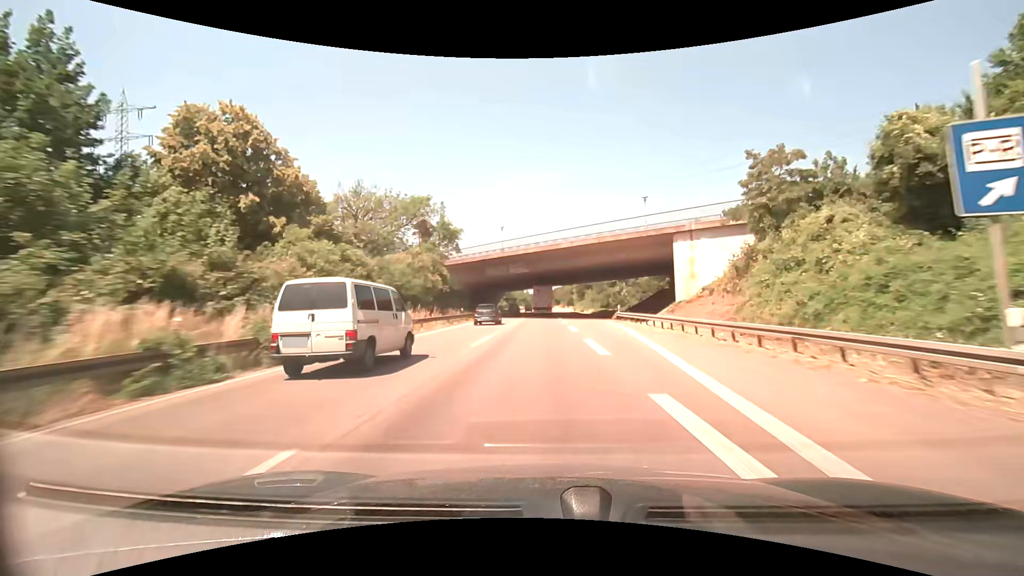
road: trunk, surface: asphalt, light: Day
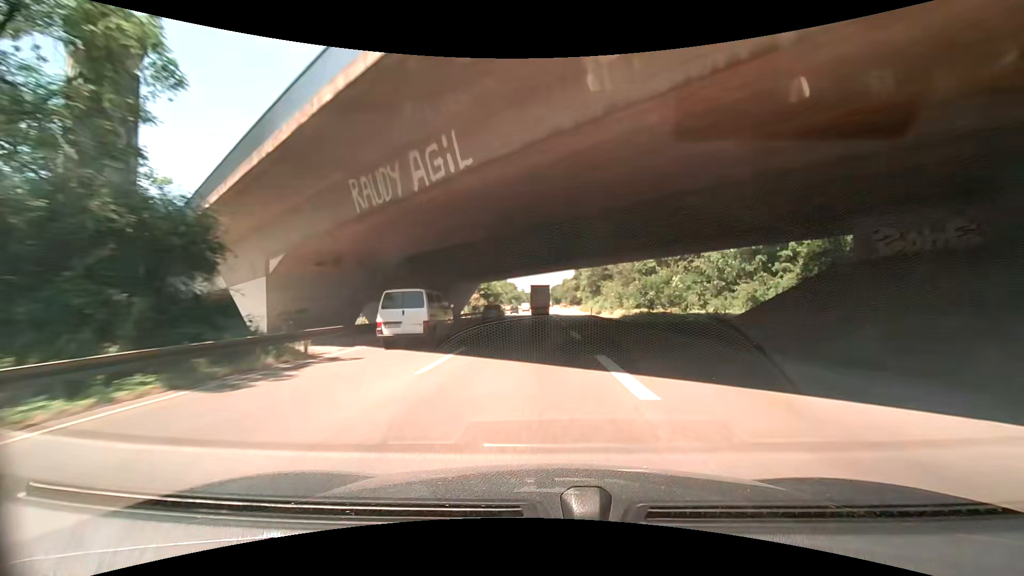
(-0.2, +42.5) m; 0°
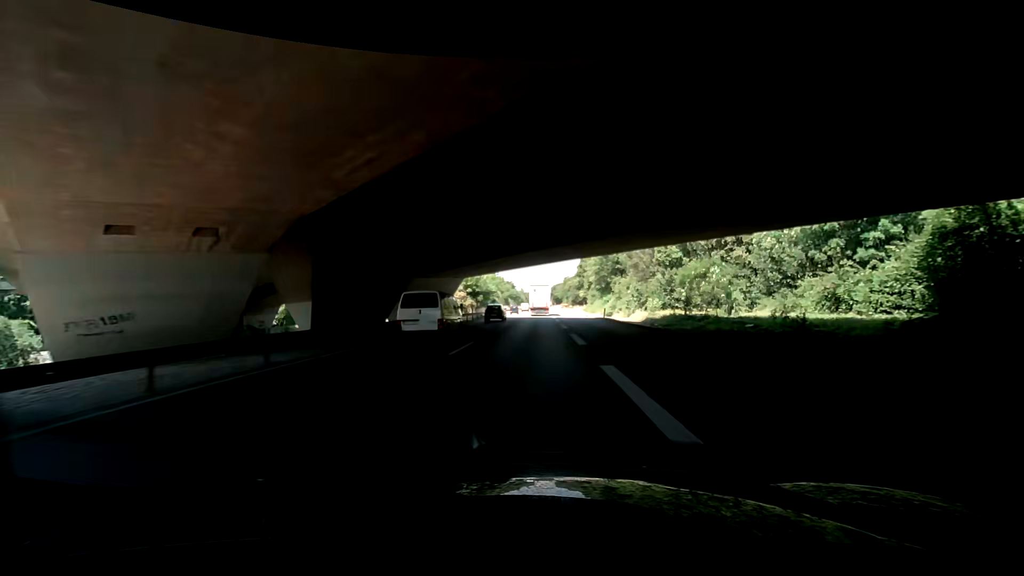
(-0.1, +14.2) m; -1°
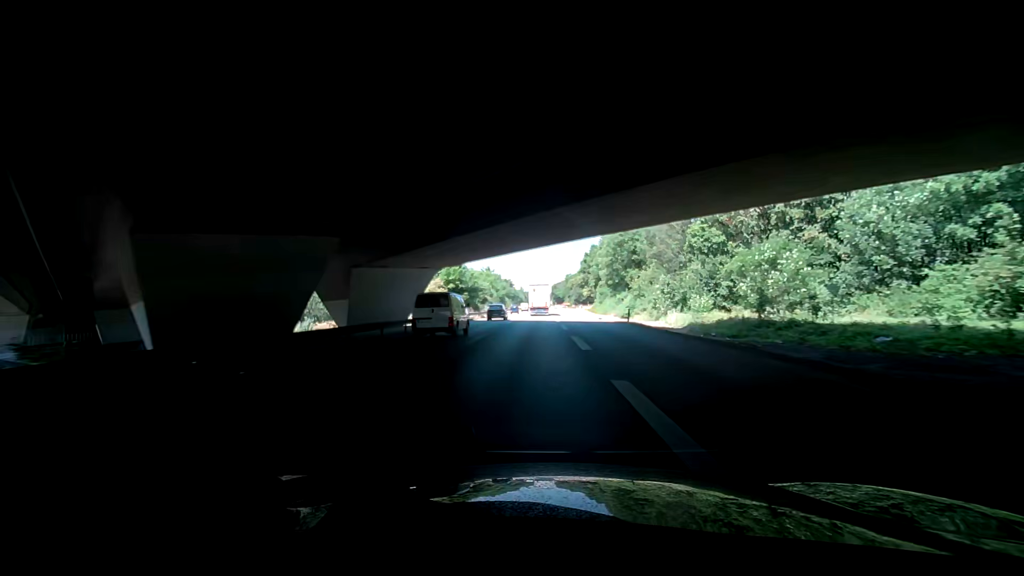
(+0.3, +14.2) m; +2°
